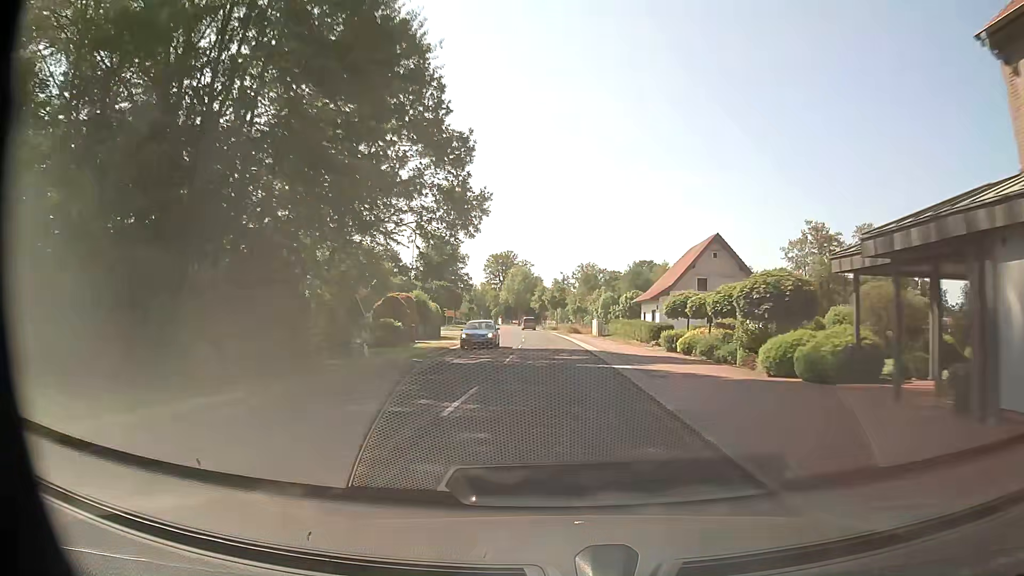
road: secondary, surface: asphalt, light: Day
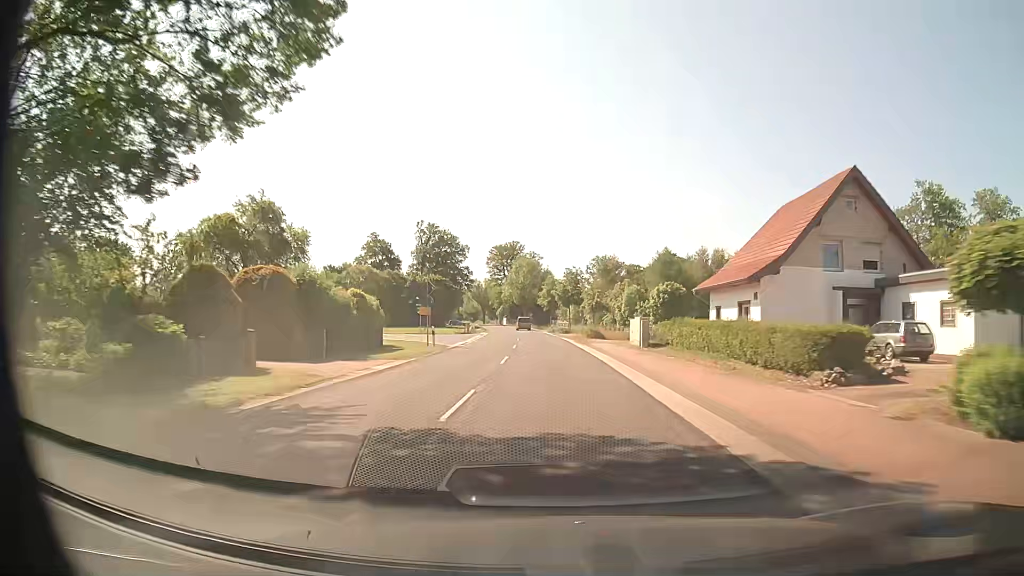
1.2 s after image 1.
(-0.1, +24.8) m; -1°
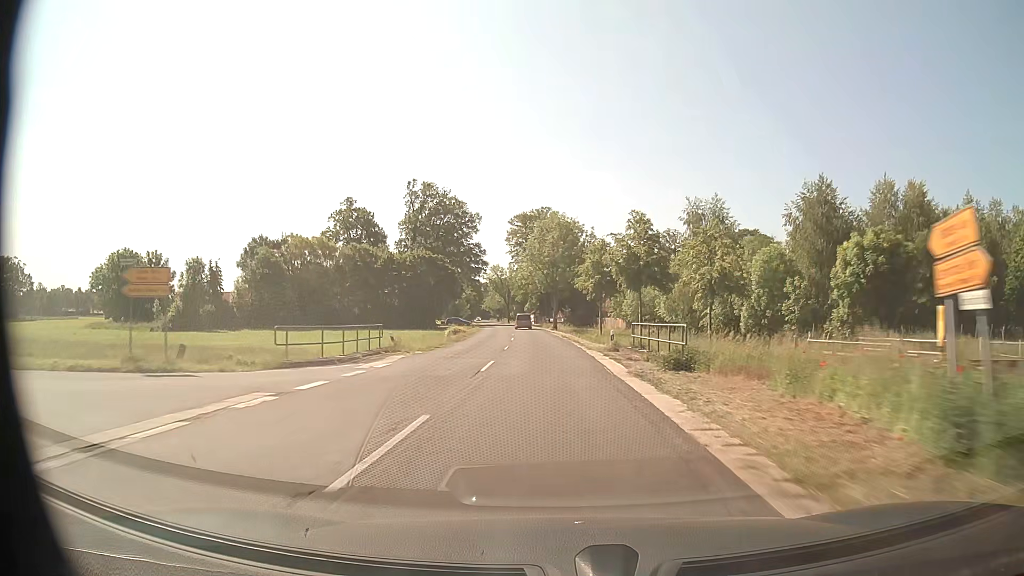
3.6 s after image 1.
(-1.4, +52.4) m; -3°
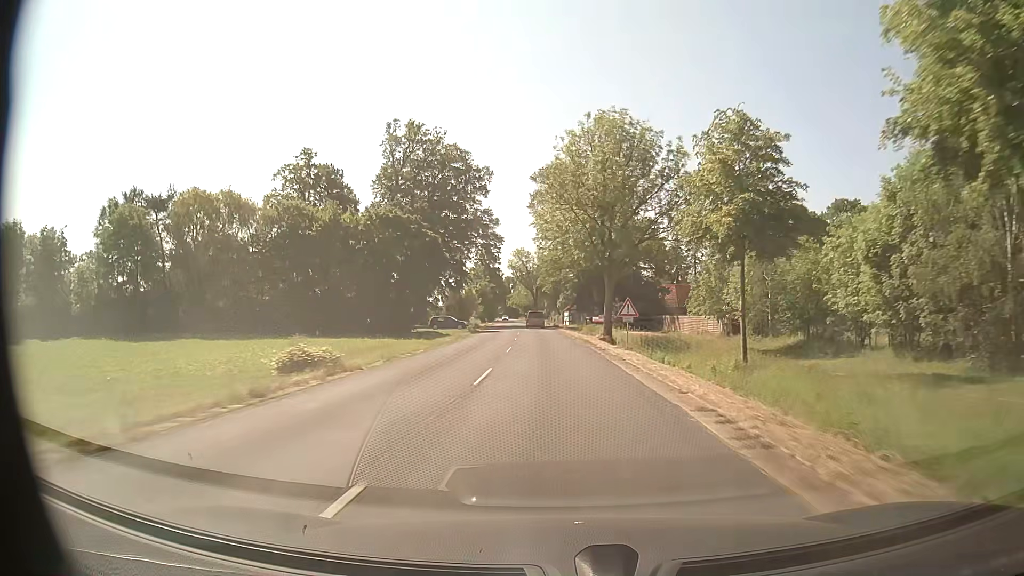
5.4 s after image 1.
(-1.3, +40.1) m; -3°
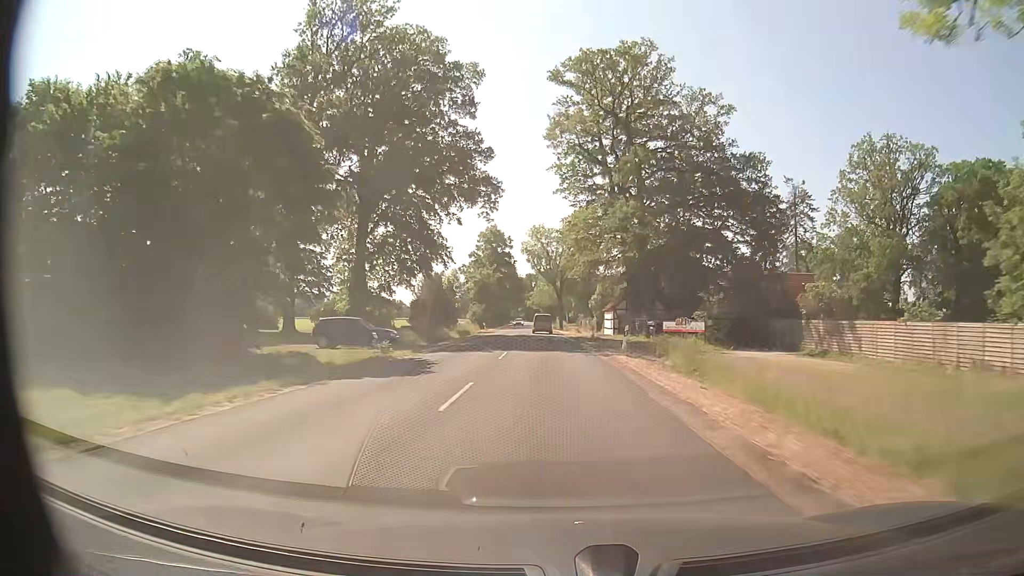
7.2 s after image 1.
(-0.8, +39.7) m; -2°
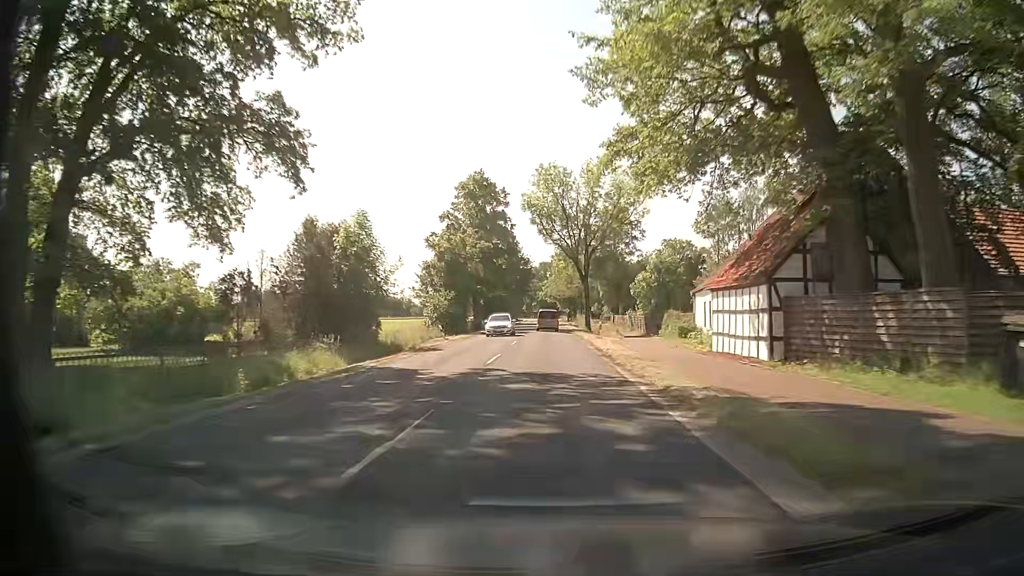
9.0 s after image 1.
(-0.4, +39.1) m; -1°
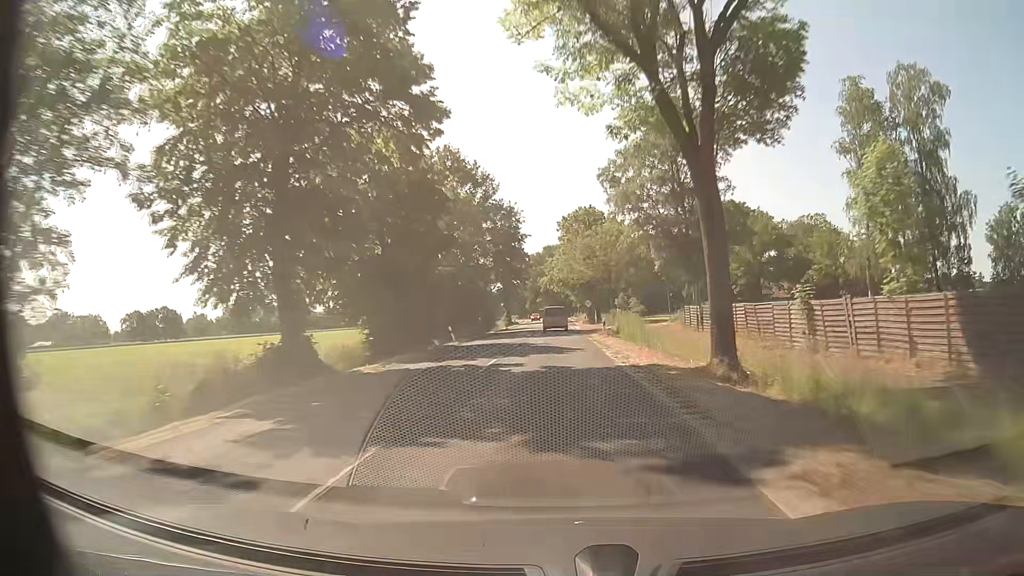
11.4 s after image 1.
(-0.4, +50.8) m; -1°
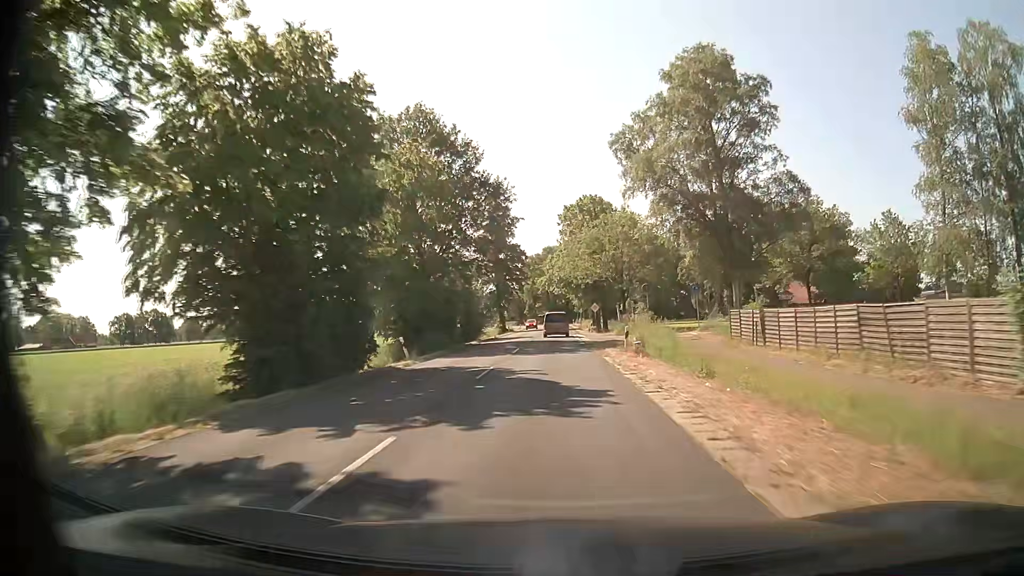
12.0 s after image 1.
(0.0, +12.4) m; 0°
(0, +10) (0, +20) (0, +30) (0, +40) (0, +50) (0, +60) (0, +70) (0, +80) (0, +90) (0, +100) m
